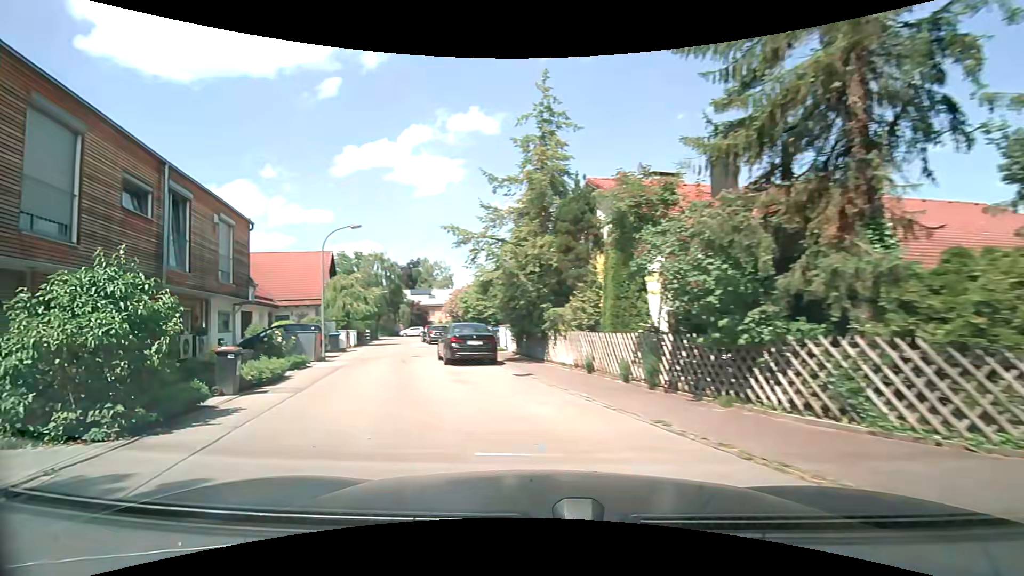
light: Day
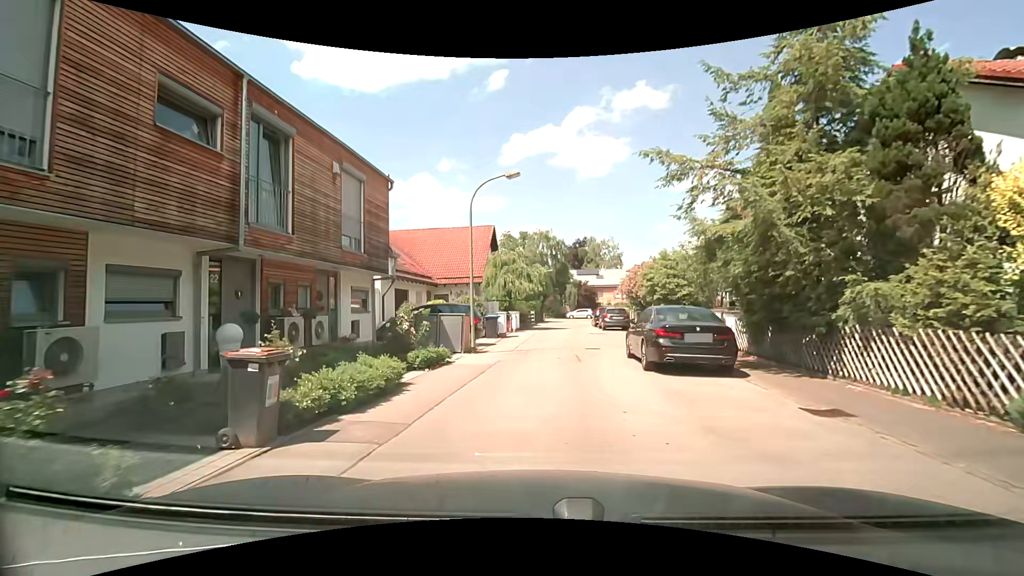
(-1.4, +6.1) m; -20°
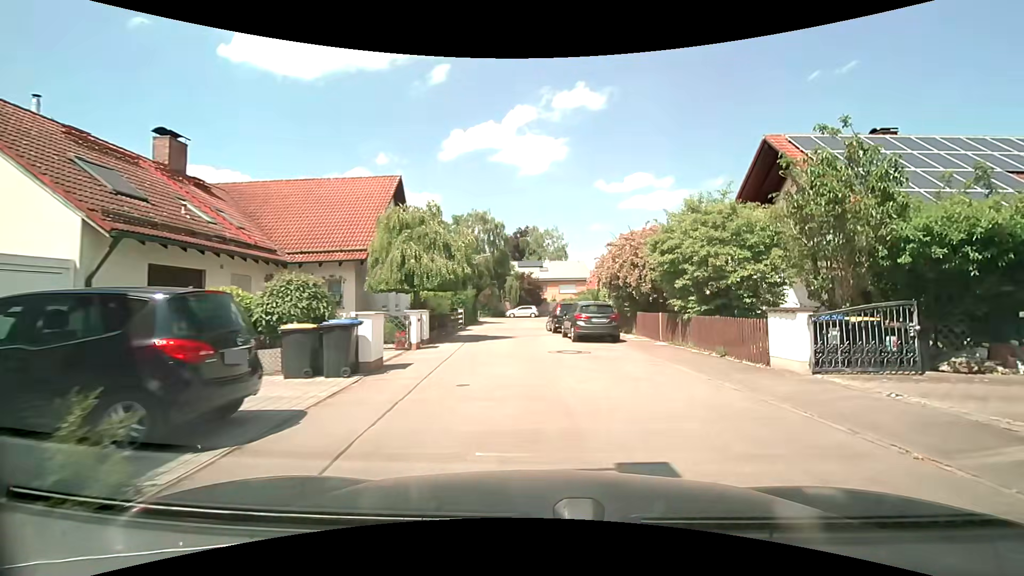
(+0.5, +13.3) m; +9°
